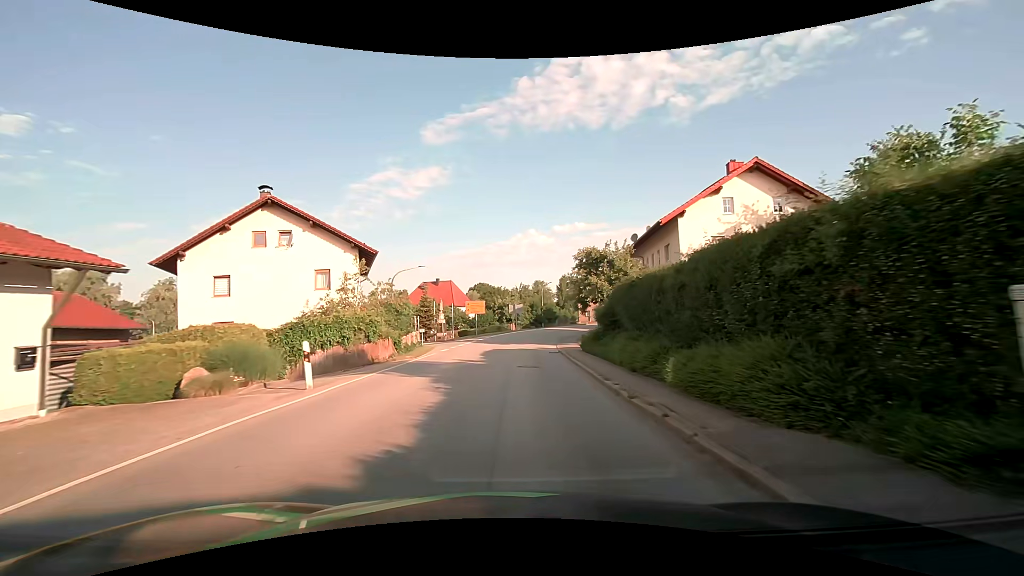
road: secondary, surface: asphalt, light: Day
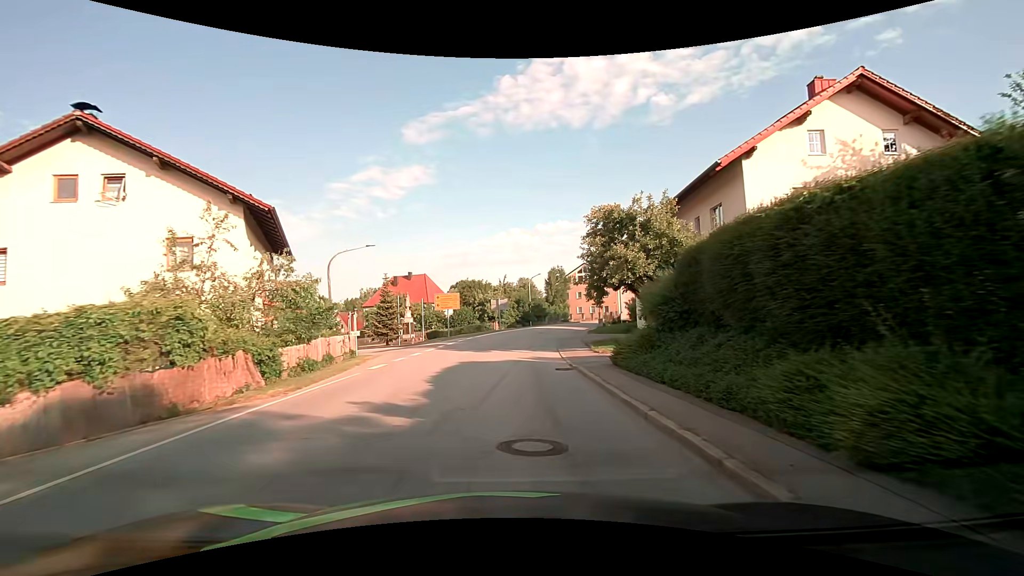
(+0.2, +11.3) m; +1°
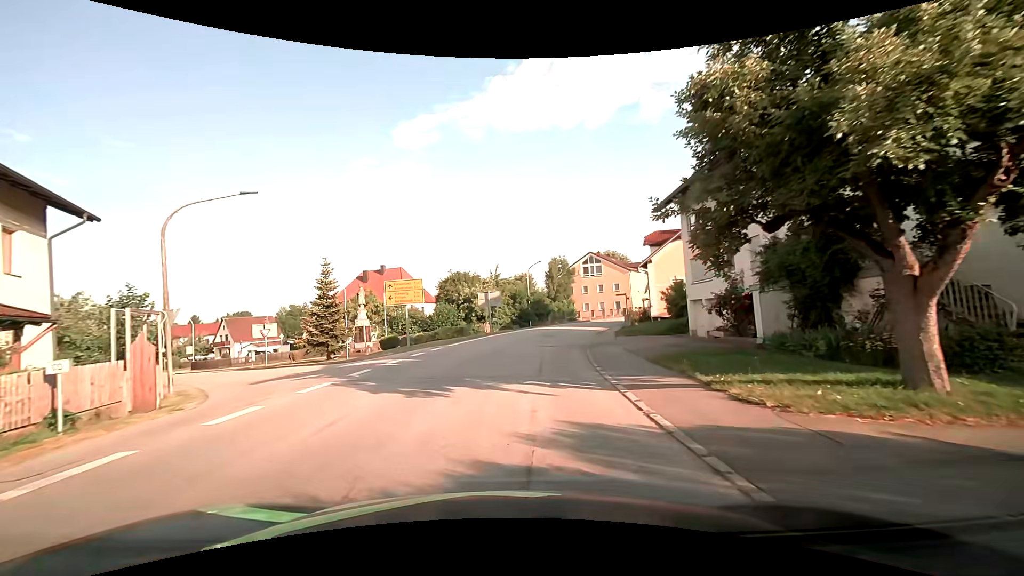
(+0.3, +14.1) m; +1°
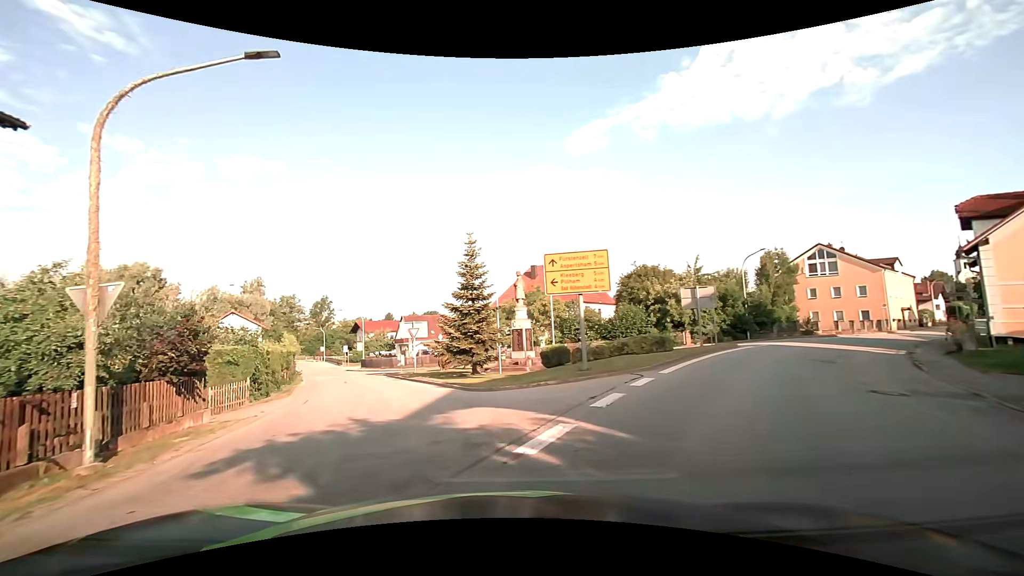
(-1.7, +11.5) m; -20°
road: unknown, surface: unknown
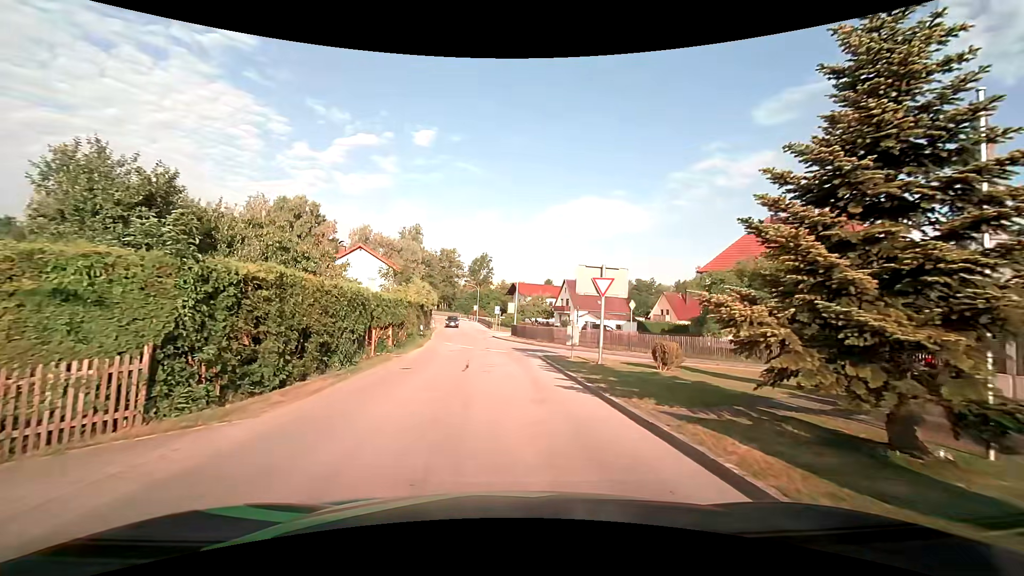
(-3.6, +17.4) m; -16°
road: tertiary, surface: asphalt
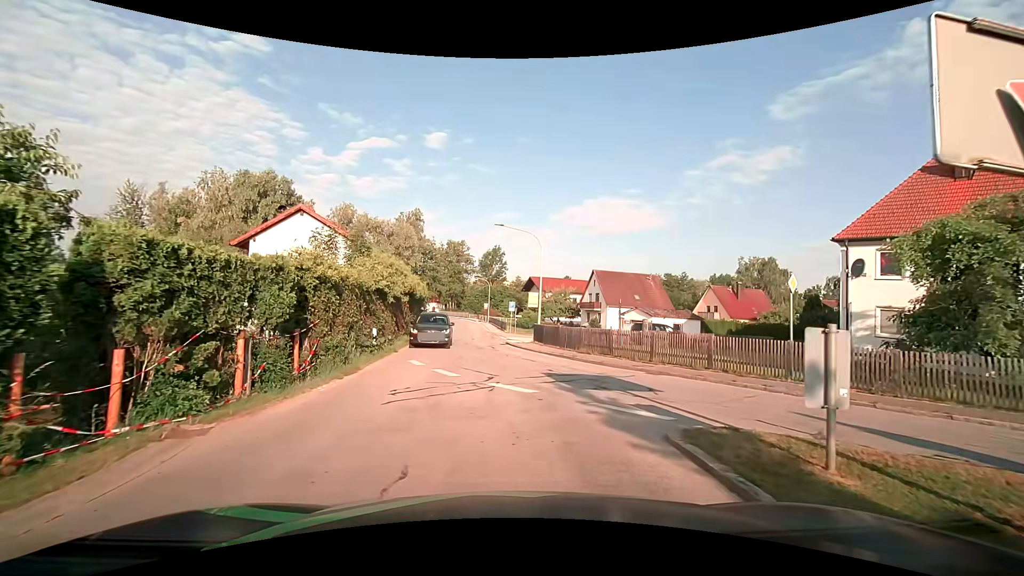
(-0.4, +14.7) m; -2°
